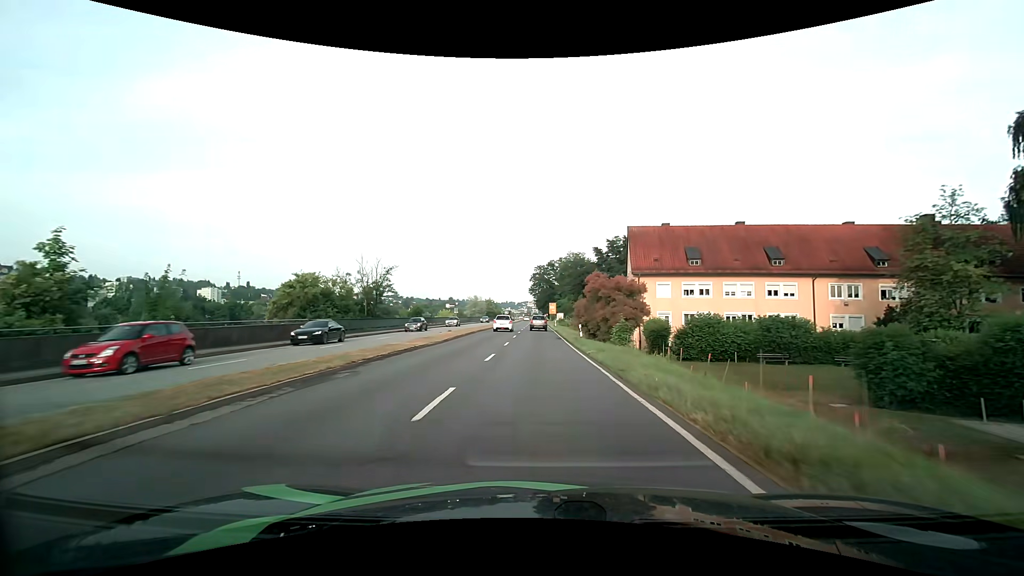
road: primary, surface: asphalt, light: Day
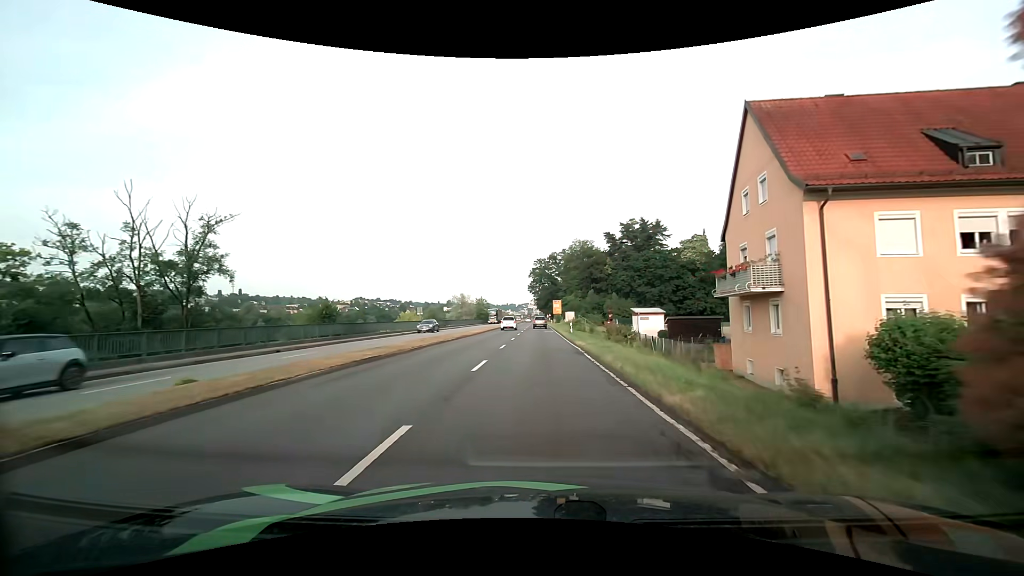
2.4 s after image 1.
(-0.2, +30.7) m; 0°
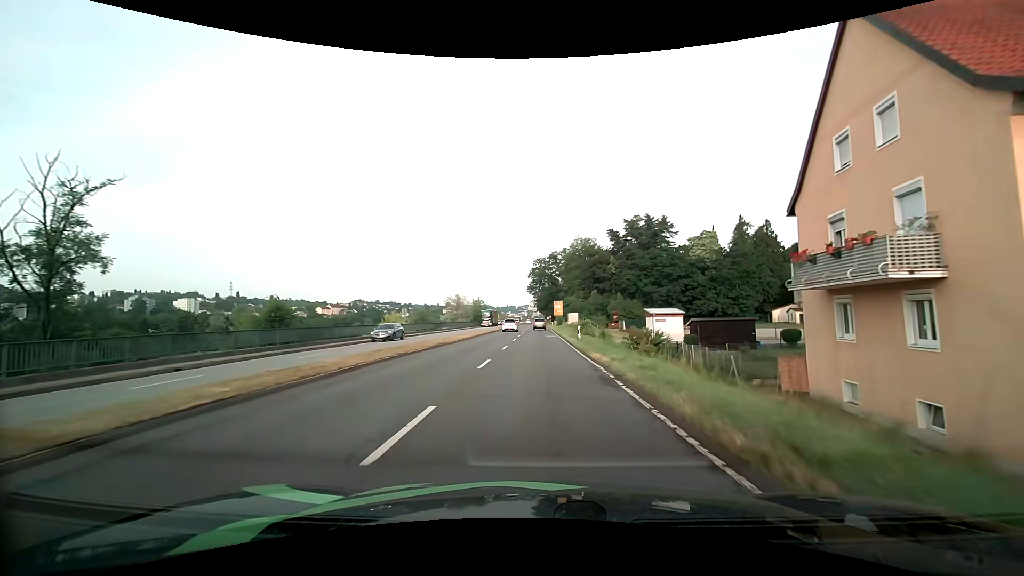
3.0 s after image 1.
(0.0, +7.6) m; 0°
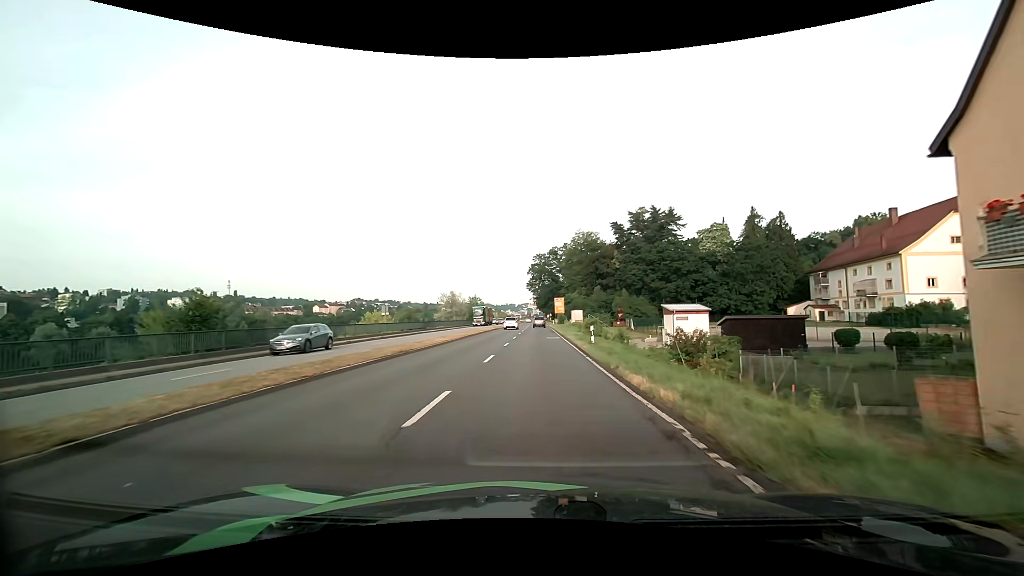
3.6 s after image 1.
(0.0, +7.5) m; 0°
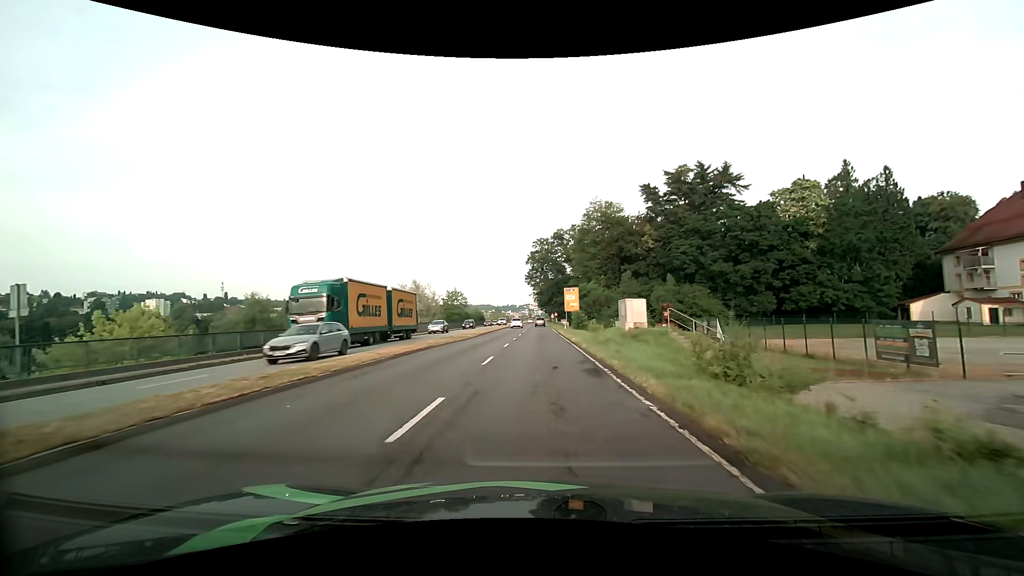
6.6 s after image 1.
(0.0, +37.3) m; 0°
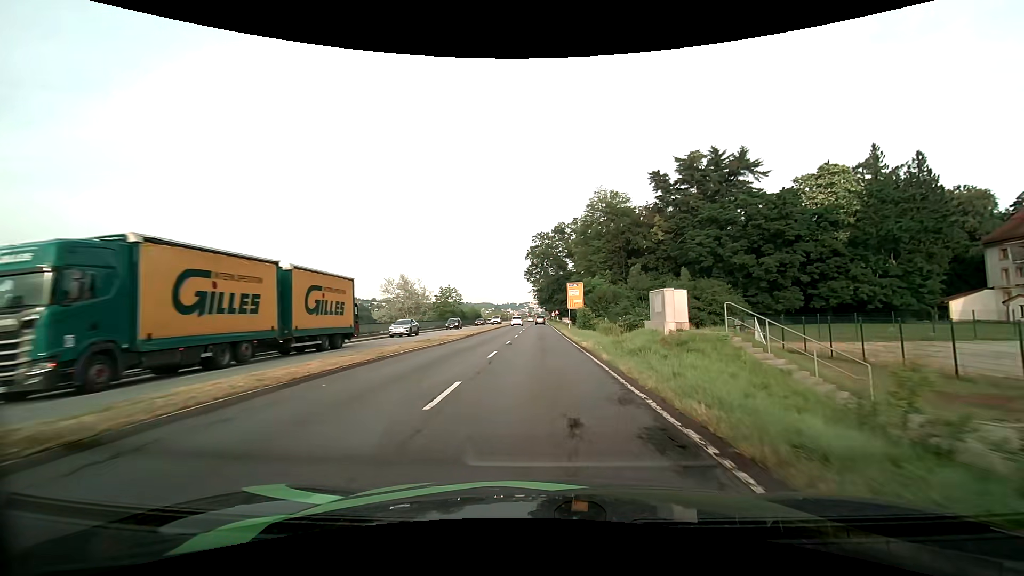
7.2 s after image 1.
(0.0, +7.3) m; 0°
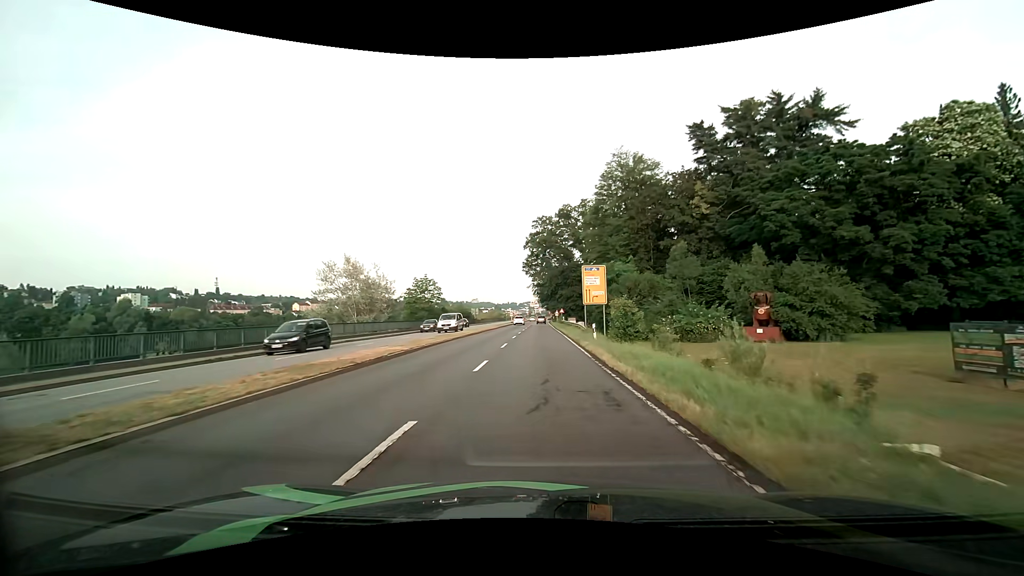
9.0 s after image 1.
(0.0, +21.9) m; 0°
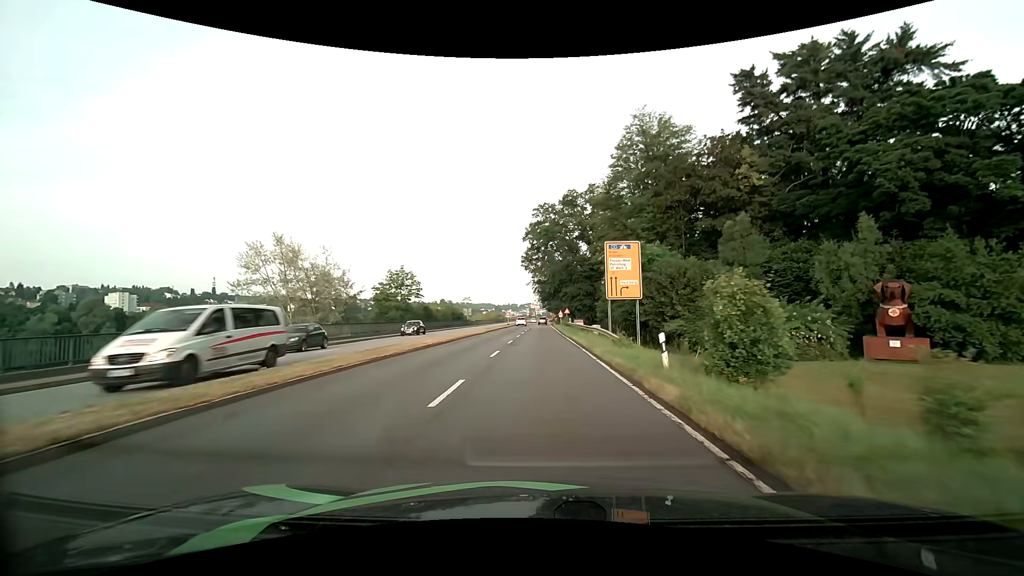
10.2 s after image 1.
(0.0, +14.5) m; 0°
(0, +10) (0, +20) (0, +30) (0, +40) (0, +50) (0, +60) (0, +70) (0, +80) (0, +90) (+1, +100) m
